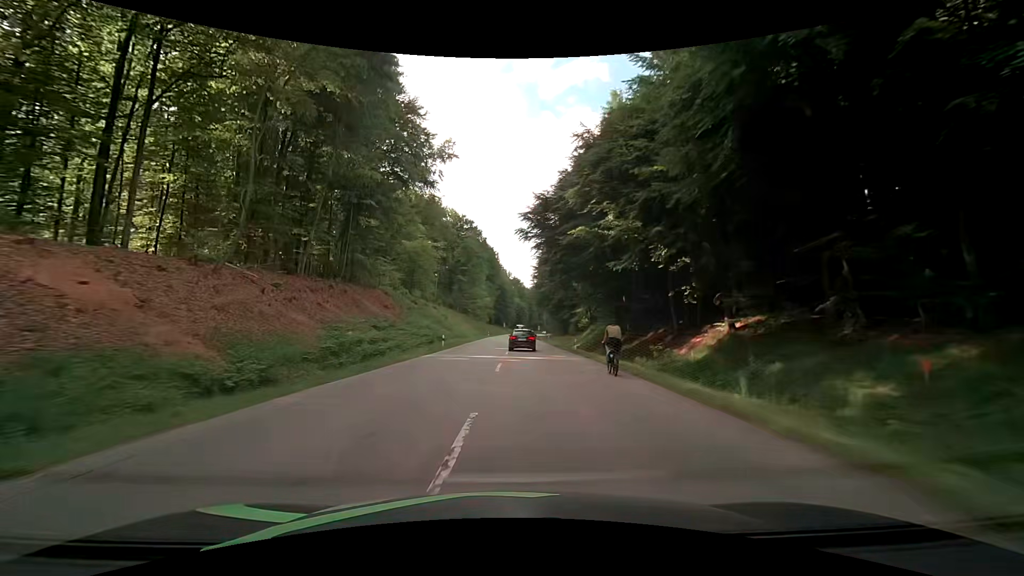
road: secondary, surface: asphalt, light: Day
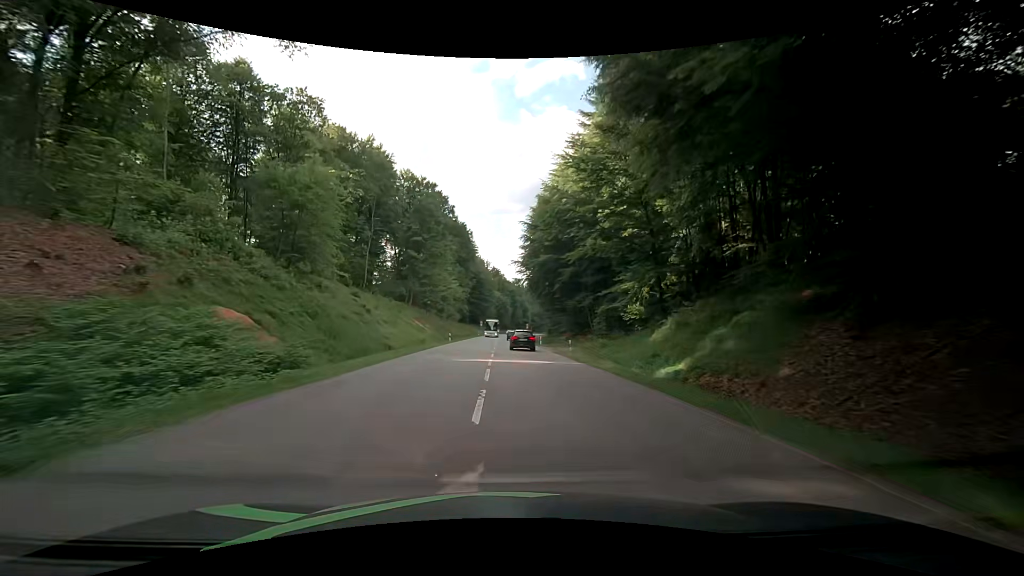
(+0.5, +40.2) m; +2°
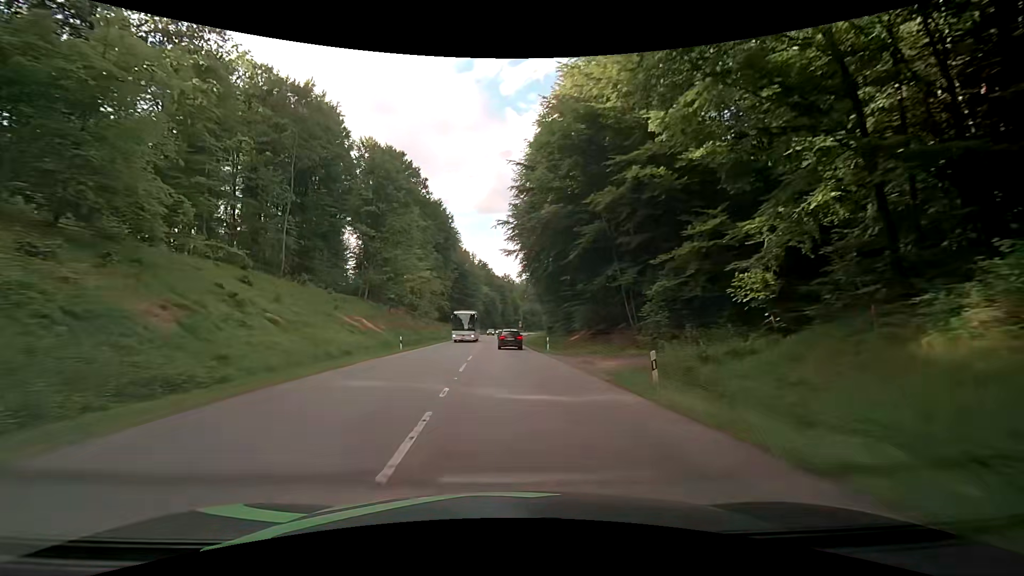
(+0.5, +21.0) m; +2°
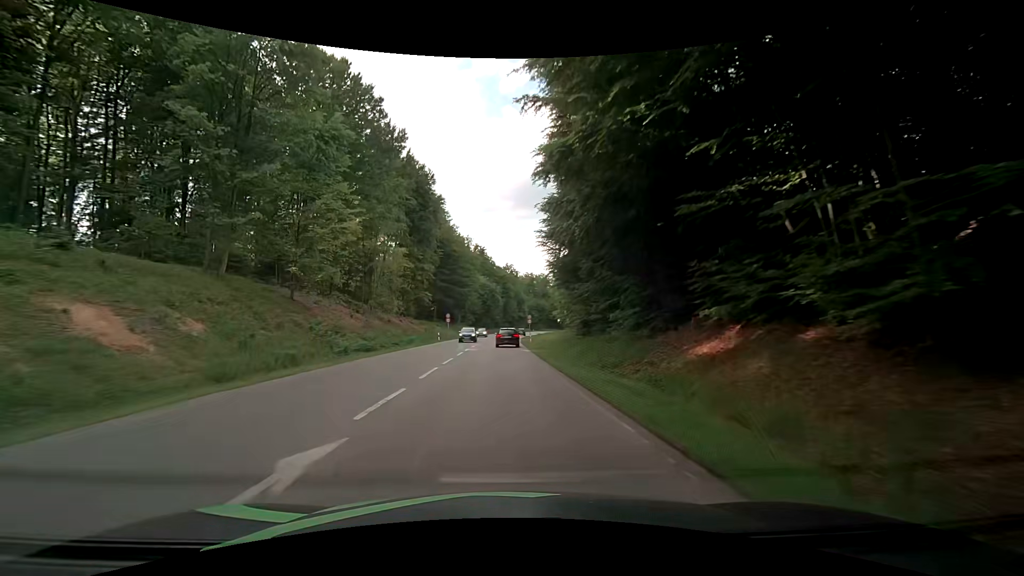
(0.0, +32.5) m; 0°
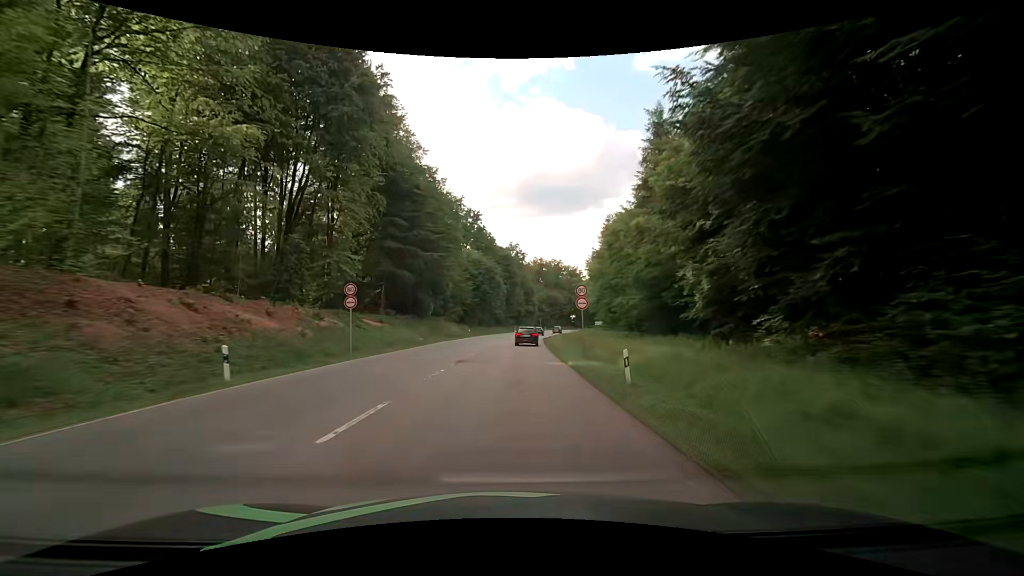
(-0.4, +45.0) m; 0°
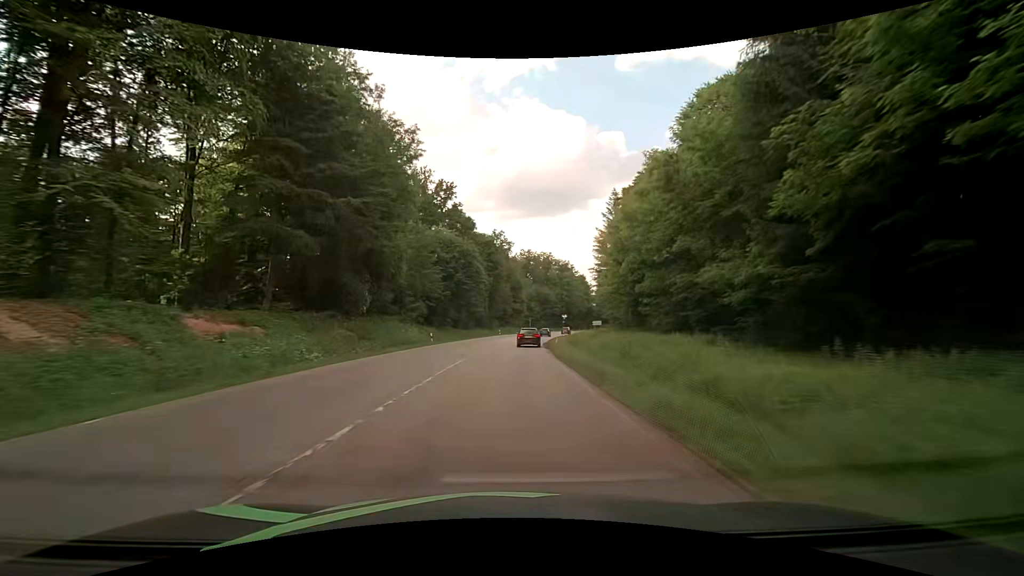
(+0.3, +22.9) m; +1°
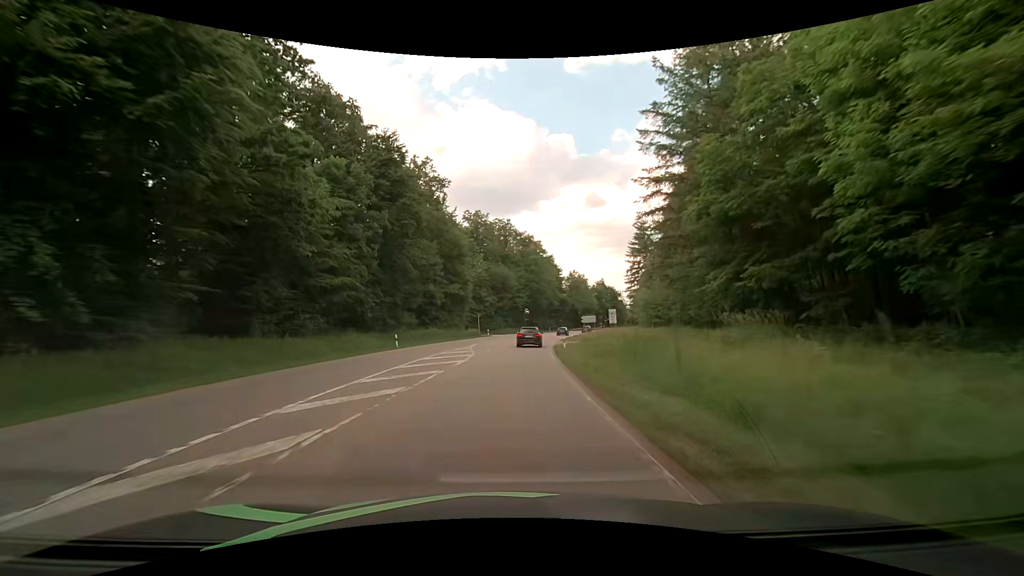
(+3.0, +56.9) m; +6°
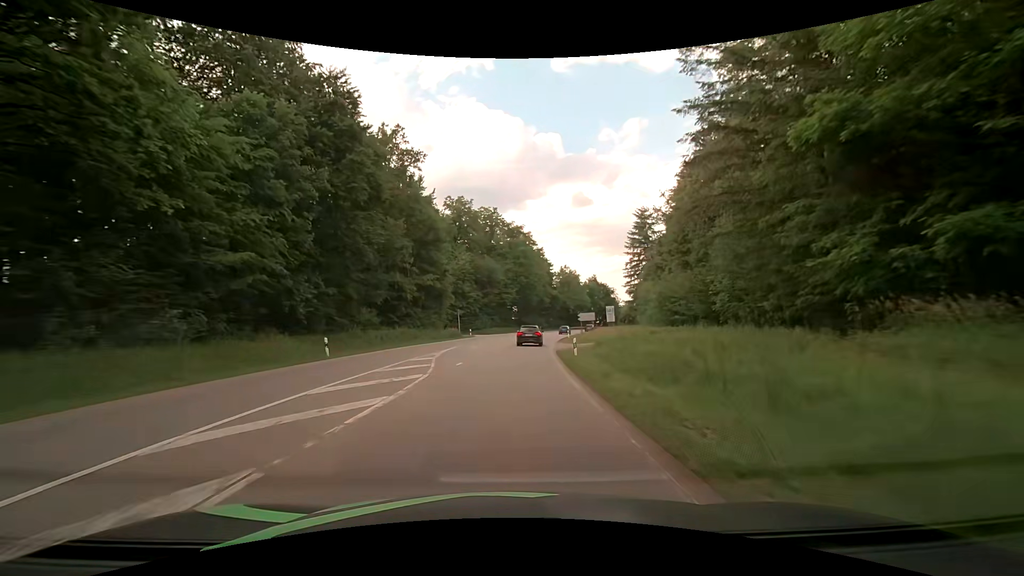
(+0.2, +11.3) m; +2°
(0, +10) (0, +20) (+1, +30) (+2, +40) (+3, +50) (+4, +60) (+6, +70) (+8, +79) (+10, +89) (+12, +99) m
